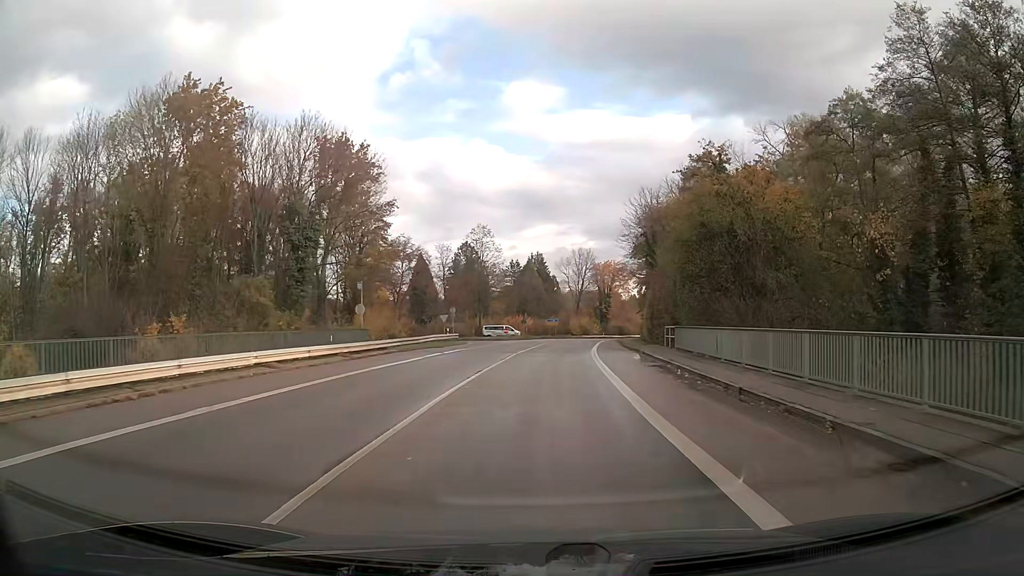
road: tertiary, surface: asphalt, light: Day
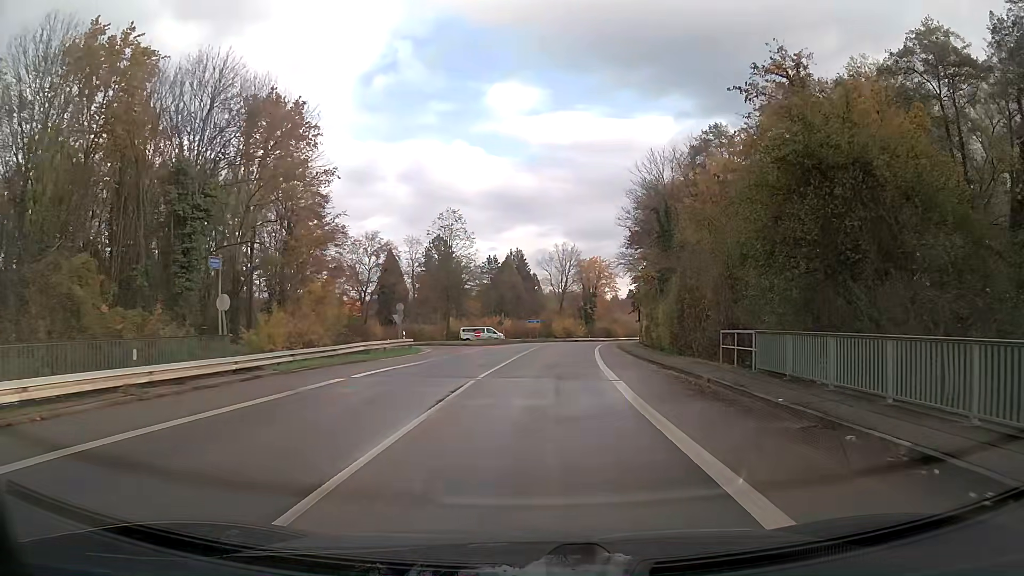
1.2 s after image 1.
(+0.2, +13.0) m; +2°
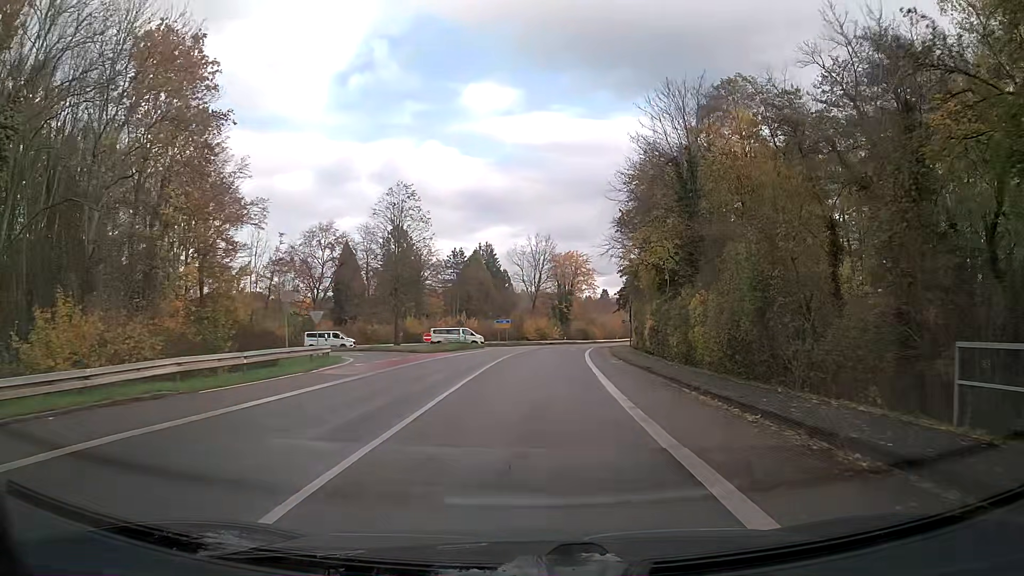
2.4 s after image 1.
(+0.3, +13.5) m; +2°
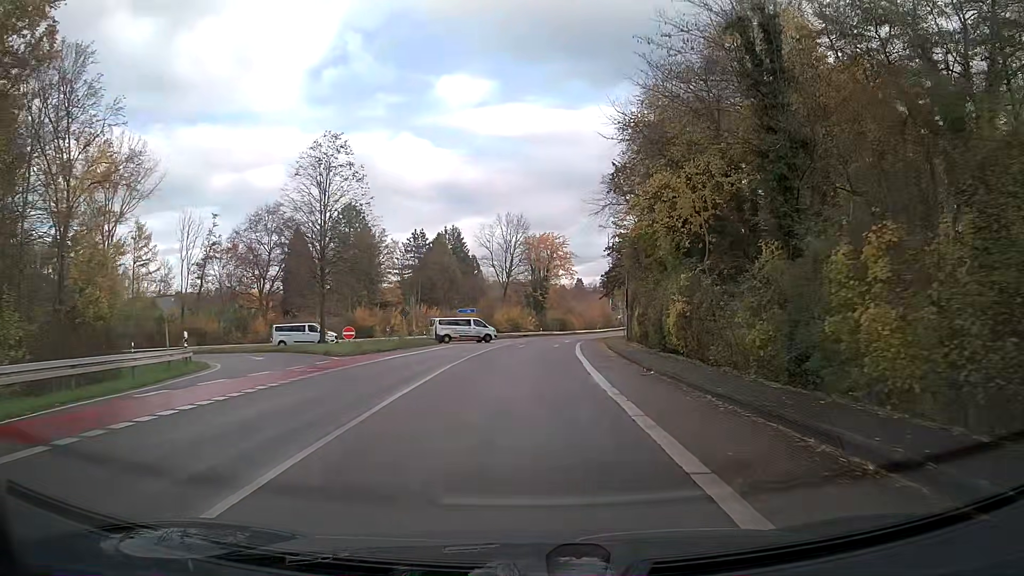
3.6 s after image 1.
(+0.3, +13.9) m; +2°
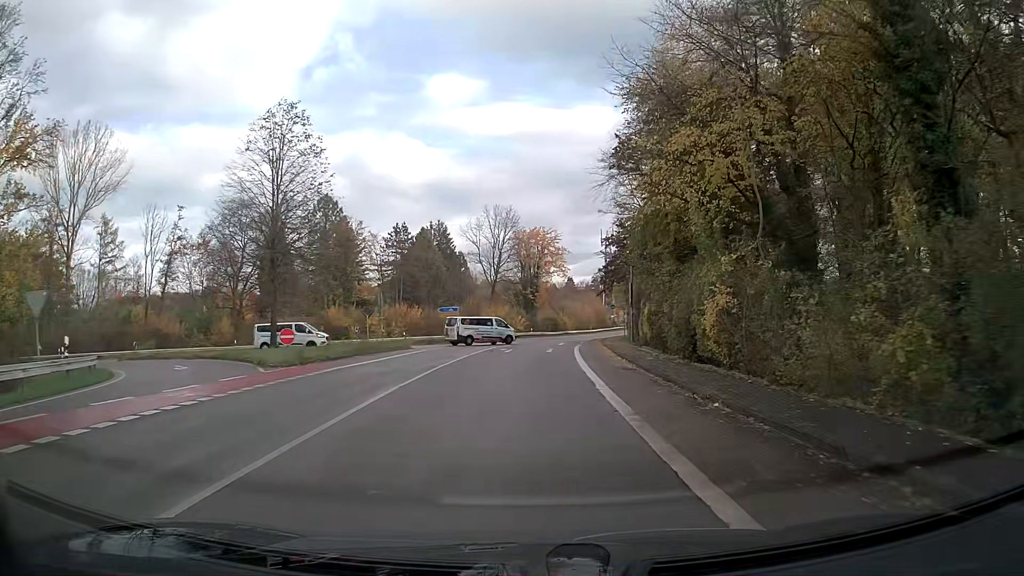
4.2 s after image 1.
(0.0, +7.0) m; +1°
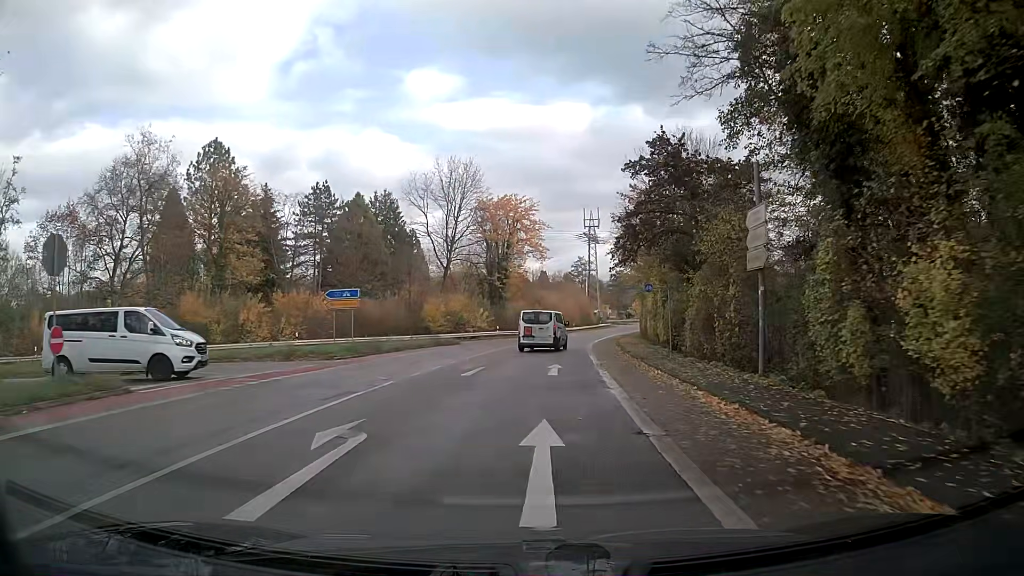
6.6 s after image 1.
(+0.6, +27.5) m; +2°
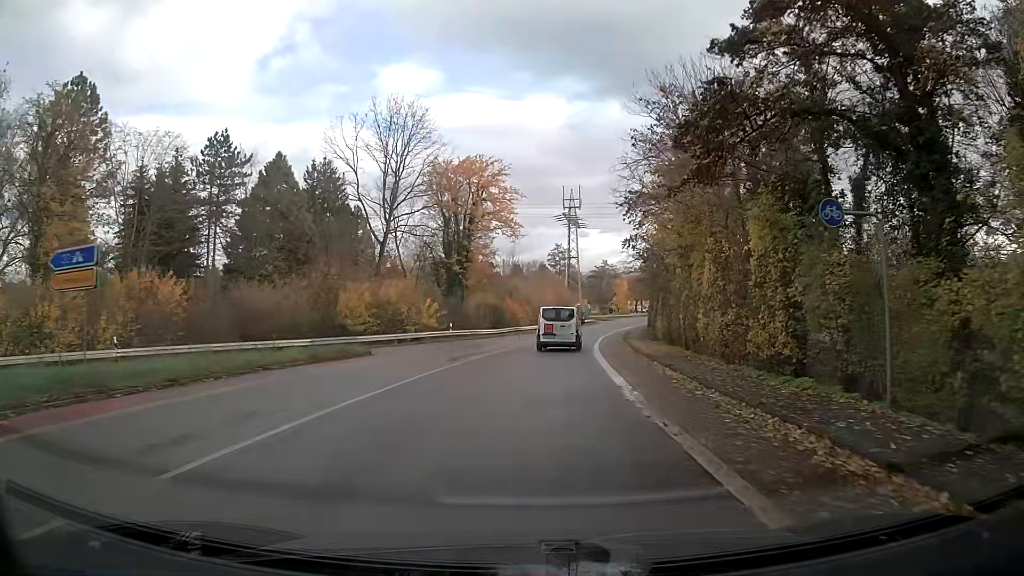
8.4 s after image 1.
(+0.5, +20.1) m; +2°
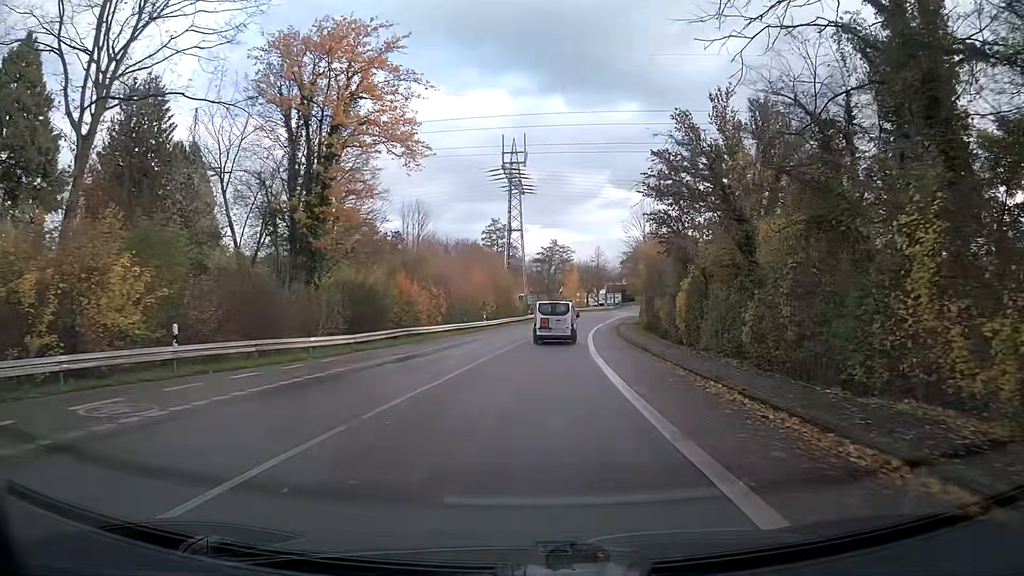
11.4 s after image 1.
(+1.6, +33.7) m; +5°
